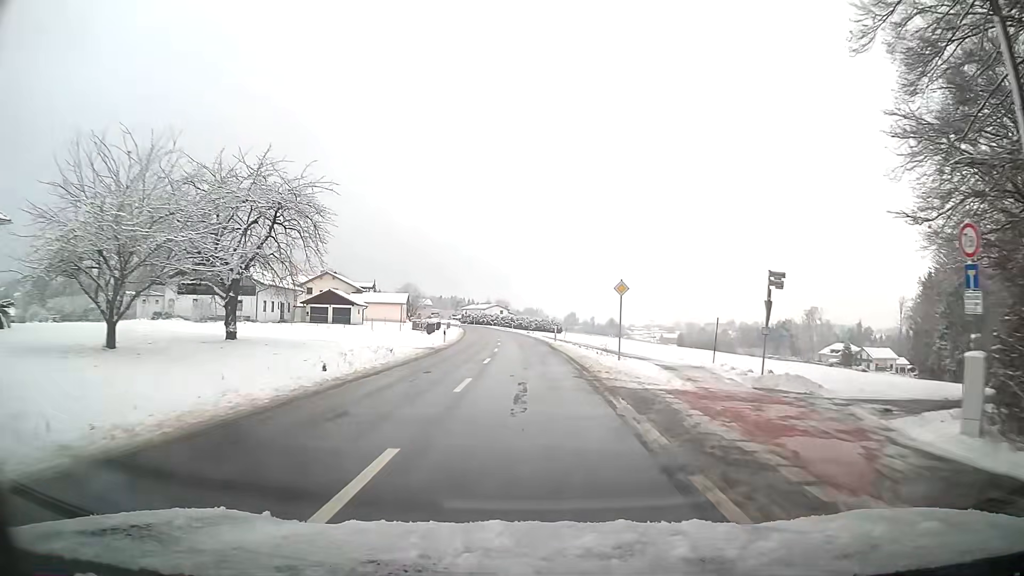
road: tertiary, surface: asphalt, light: Day
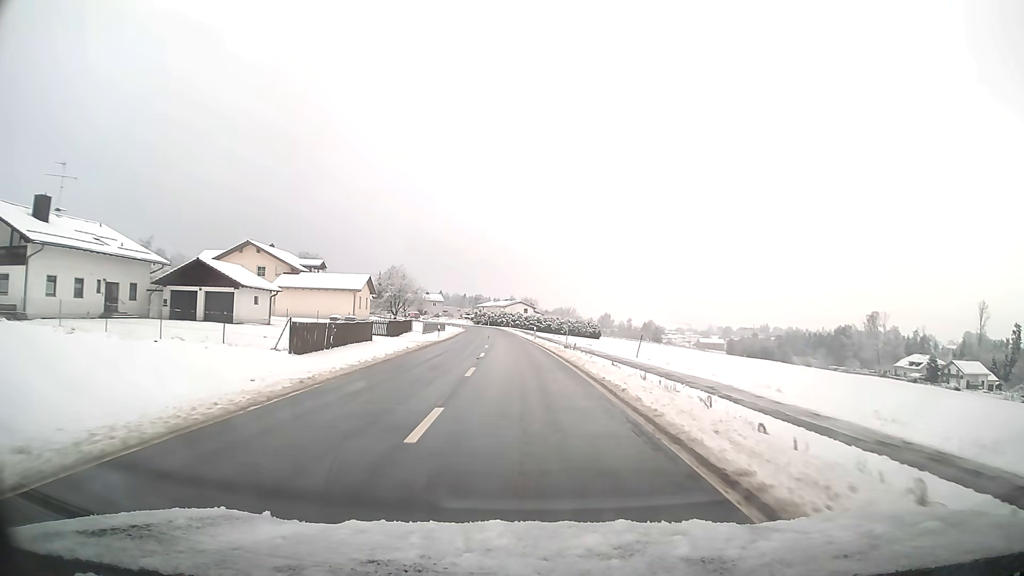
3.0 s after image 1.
(-0.6, +42.0) m; -2°
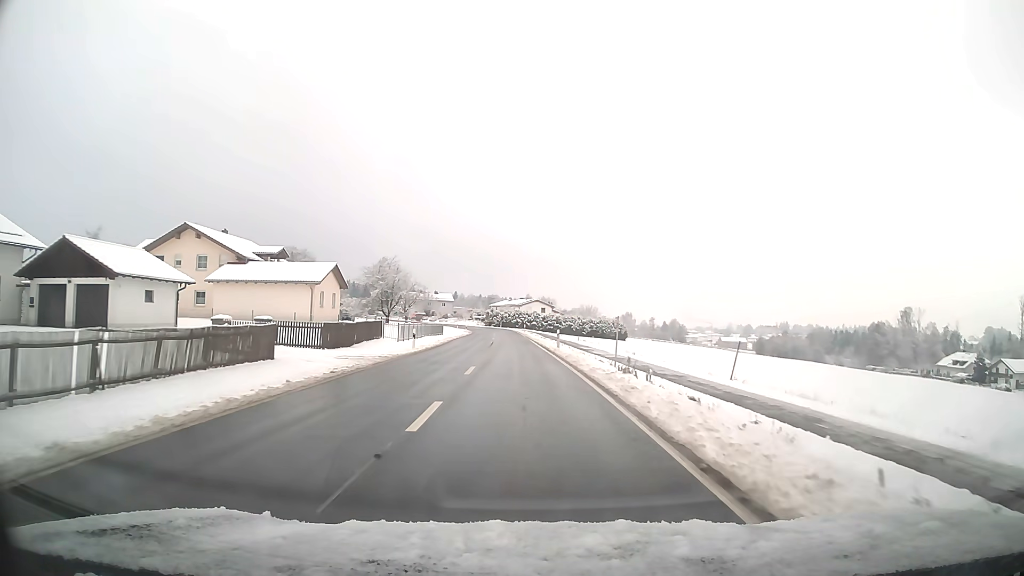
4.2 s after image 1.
(-0.2, +17.4) m; -2°
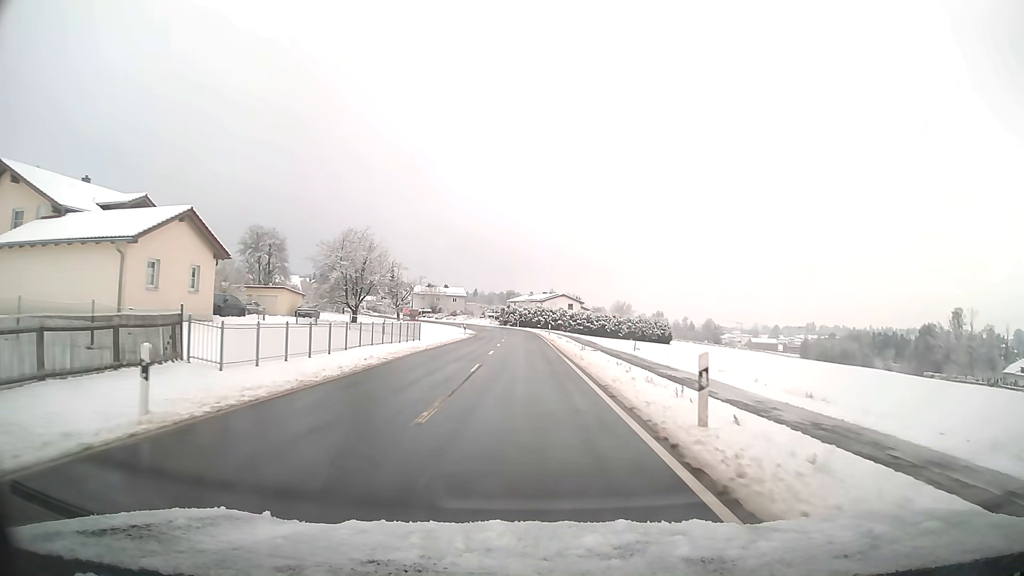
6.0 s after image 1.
(-0.4, +26.4) m; -2°
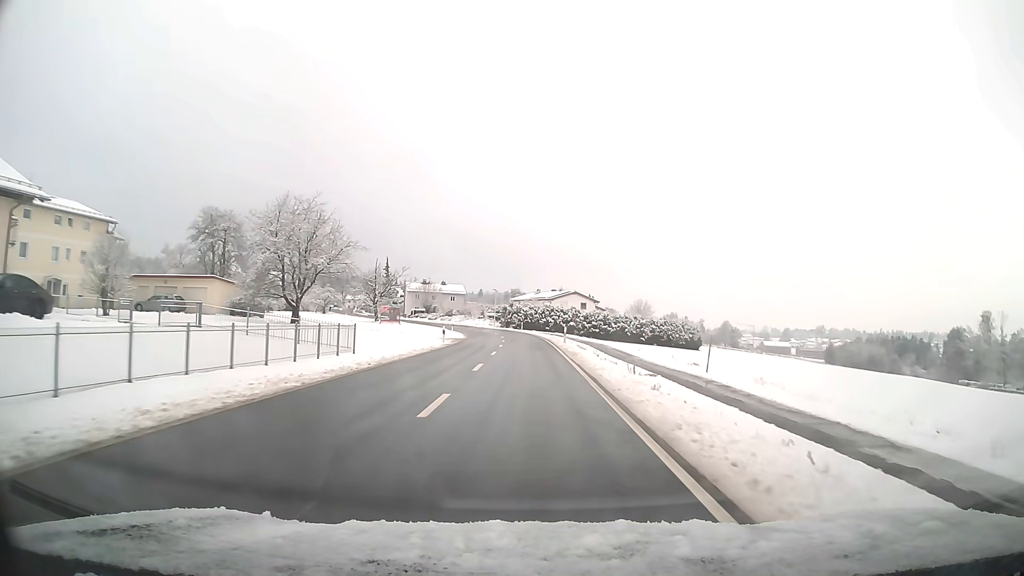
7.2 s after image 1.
(-0.1, +17.7) m; 0°
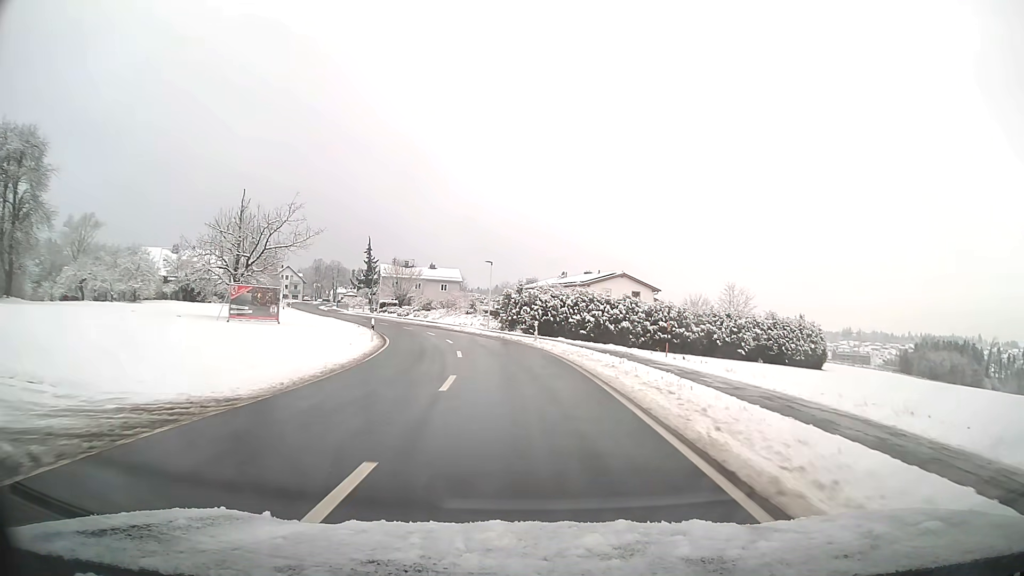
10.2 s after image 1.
(-0.5, +42.3) m; -2°
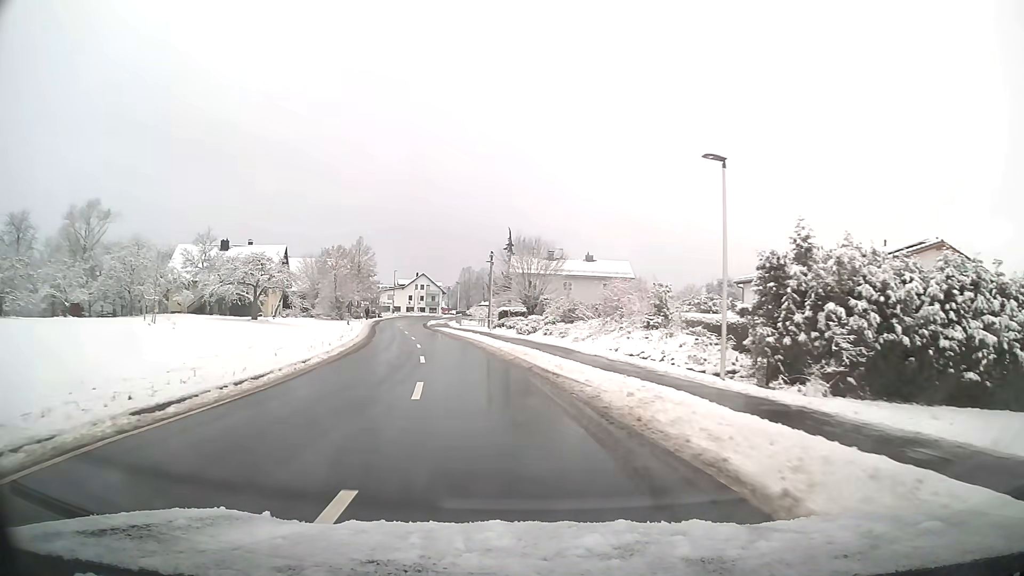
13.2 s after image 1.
(-4.1, +37.1) m; -16°
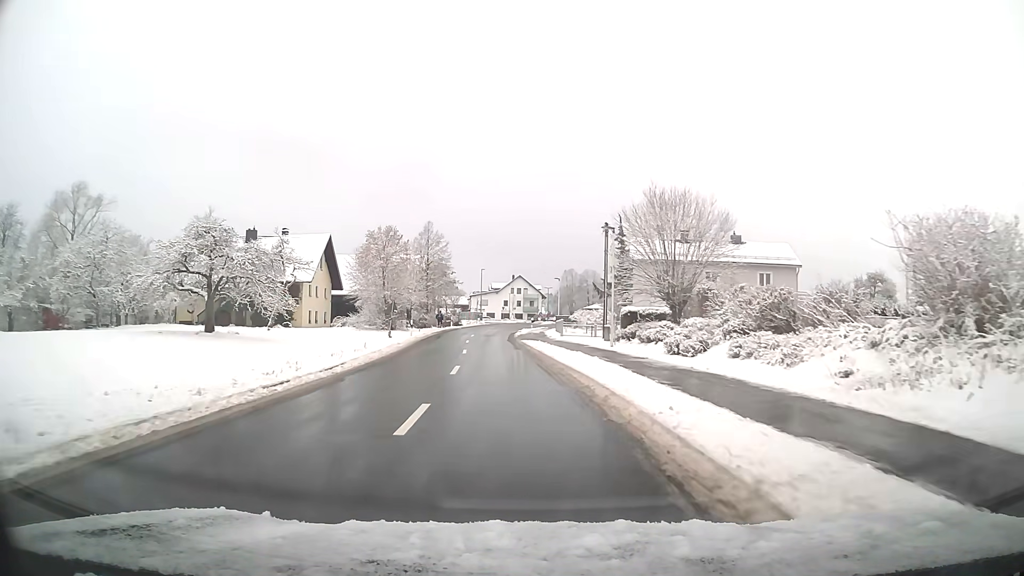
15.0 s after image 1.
(-1.7, +21.6) m; -8°
(0, +10) (-1, +20) (-1, +30) (-2, +40) (-2, +50) (-2, +60) (-1, +70) (0, +80) (+2, +90) (+4, +100) m
